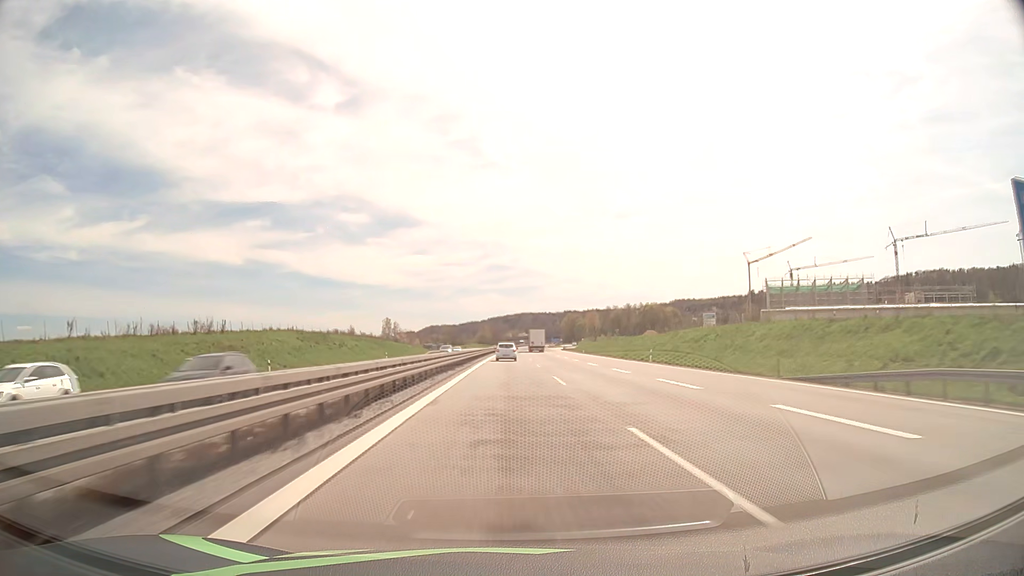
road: motorway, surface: asphalt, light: Day
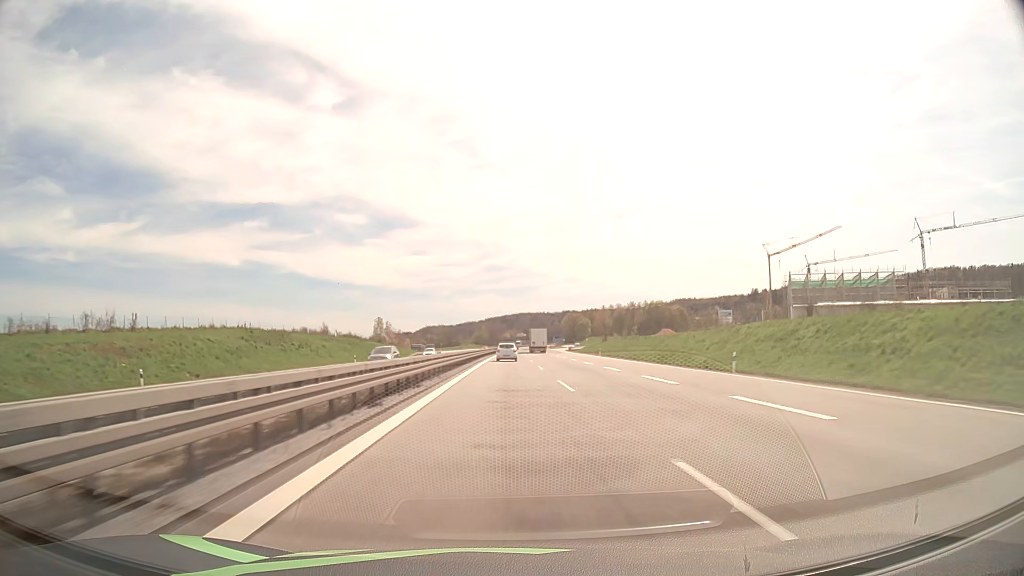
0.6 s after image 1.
(0.0, +21.1) m; 0°
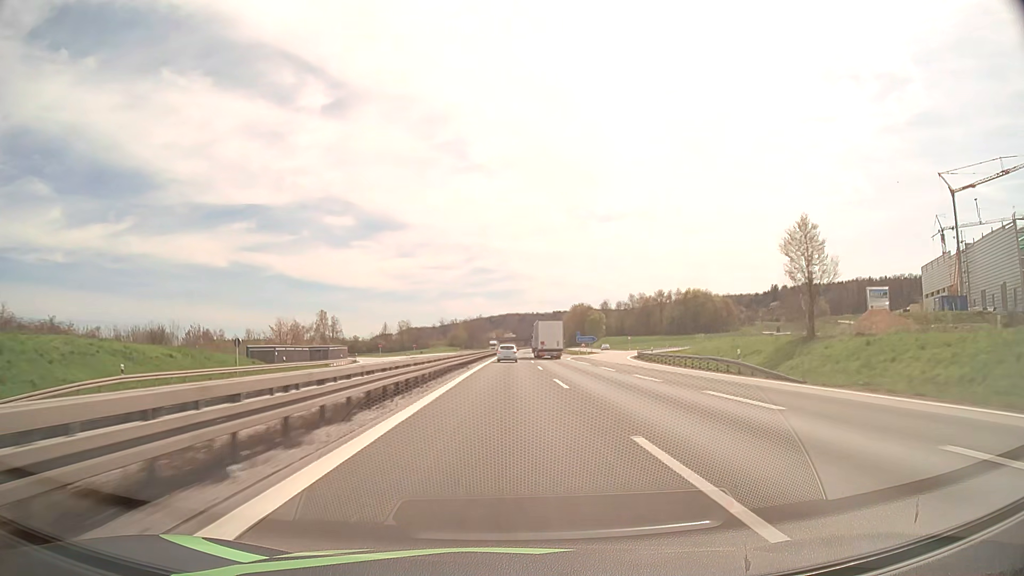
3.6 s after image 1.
(+1.2, +105.5) m; +1°
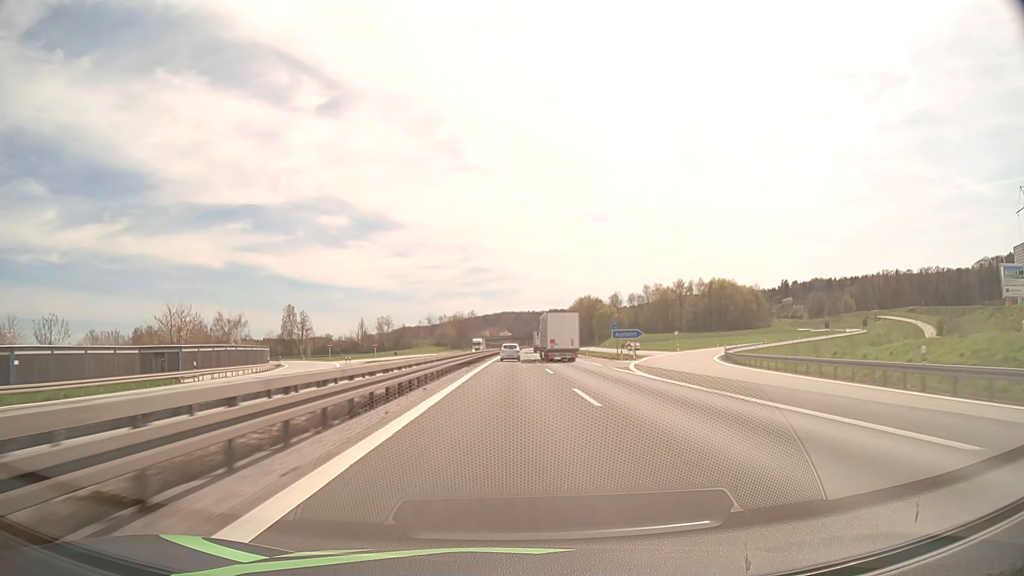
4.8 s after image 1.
(+0.2, +42.6) m; 0°
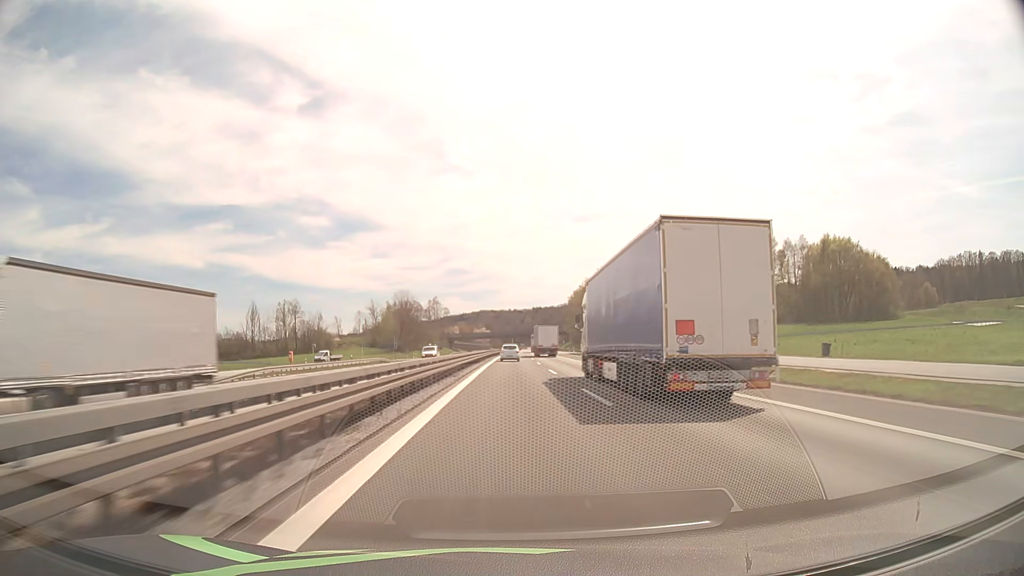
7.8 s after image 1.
(+1.3, +107.2) m; +2°
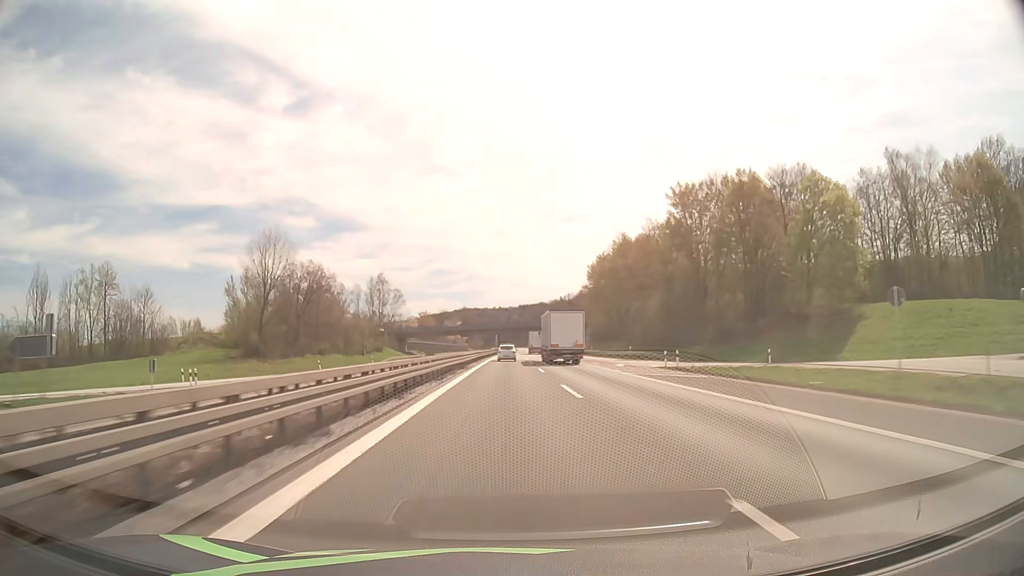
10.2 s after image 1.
(+1.1, +87.0) m; +1°
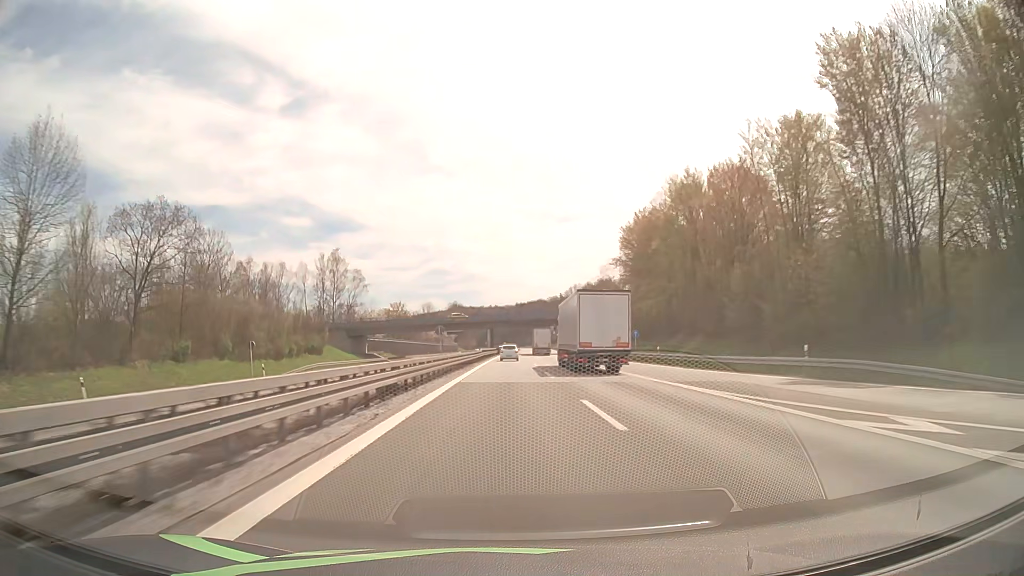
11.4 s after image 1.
(+0.2, +43.9) m; 0°
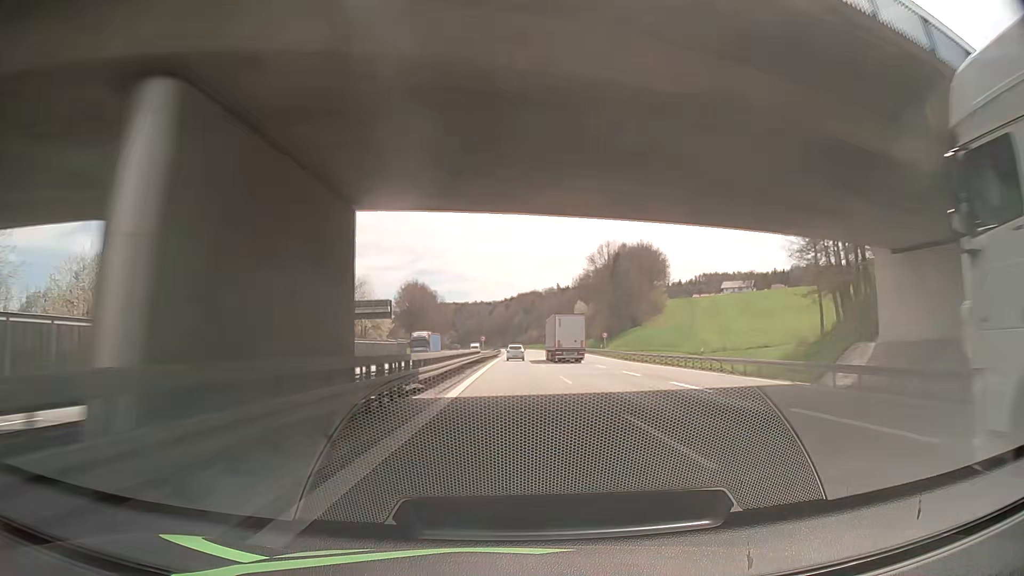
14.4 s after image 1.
(+0.9, +111.1) m; +1°
(0, +10) (0, +20) (0, +30) (0, +40) (0, +50) (0, +60) (0, +70) (+1, +80) (+1, +90) (+1, +100) m
